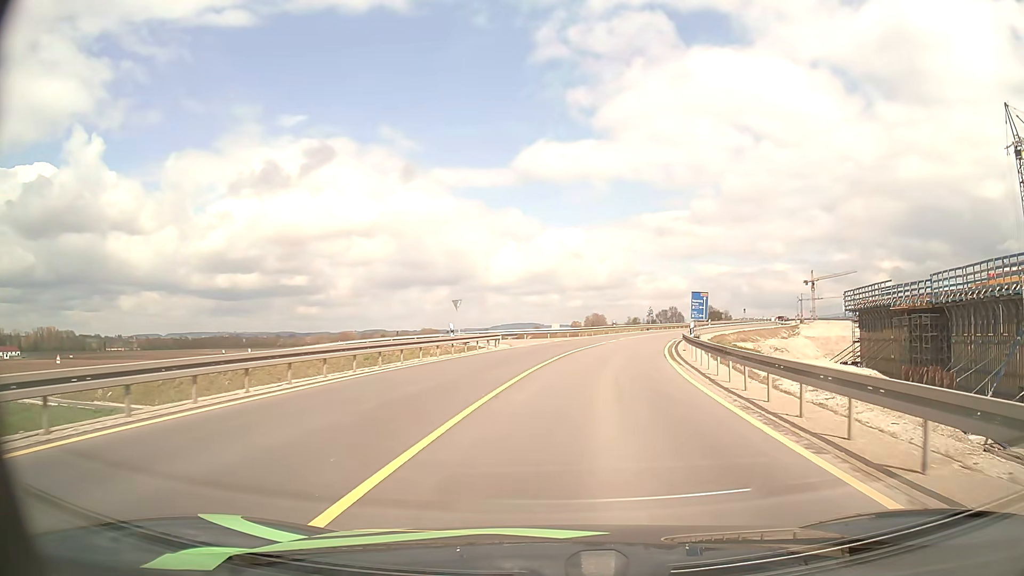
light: Day
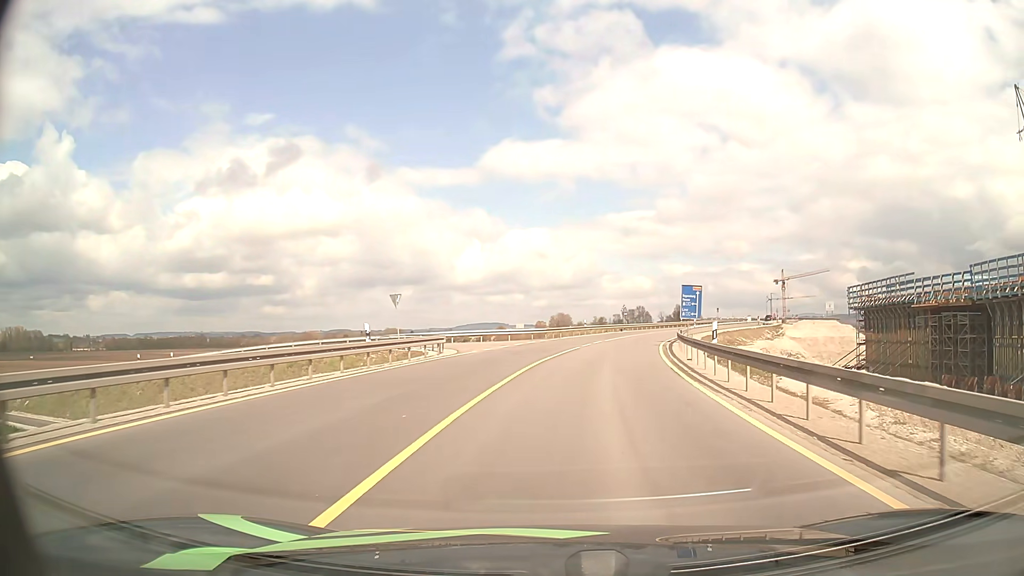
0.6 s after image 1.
(+0.2, +8.6) m; +3°
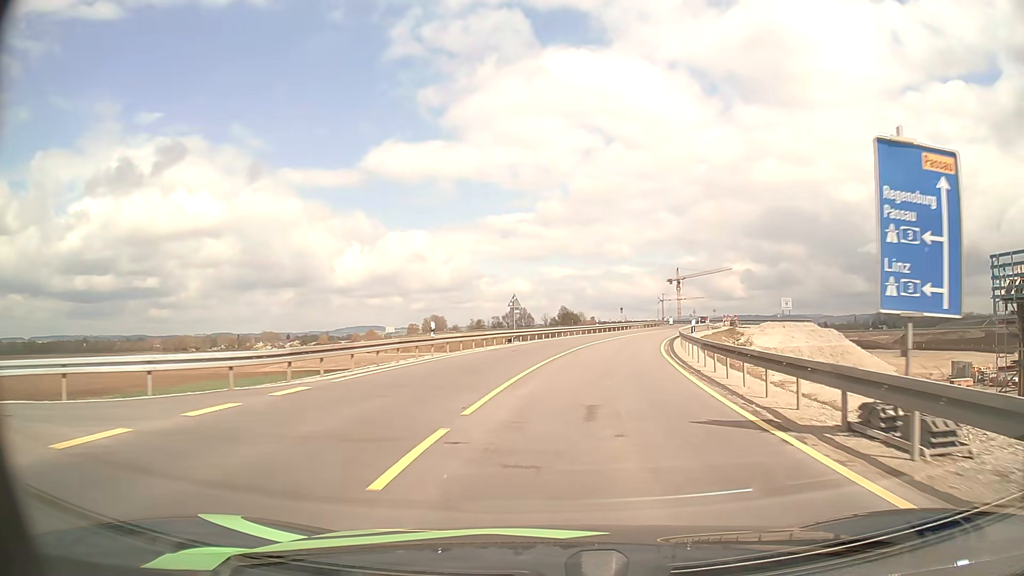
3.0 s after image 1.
(+2.8, +33.9) m; +10°
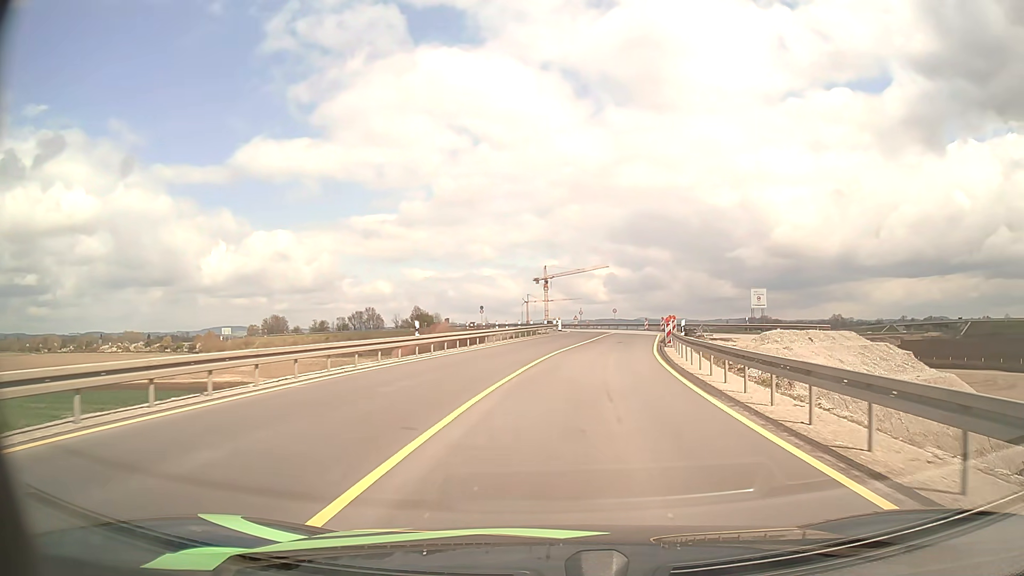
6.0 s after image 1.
(+4.3, +39.7) m; +12°
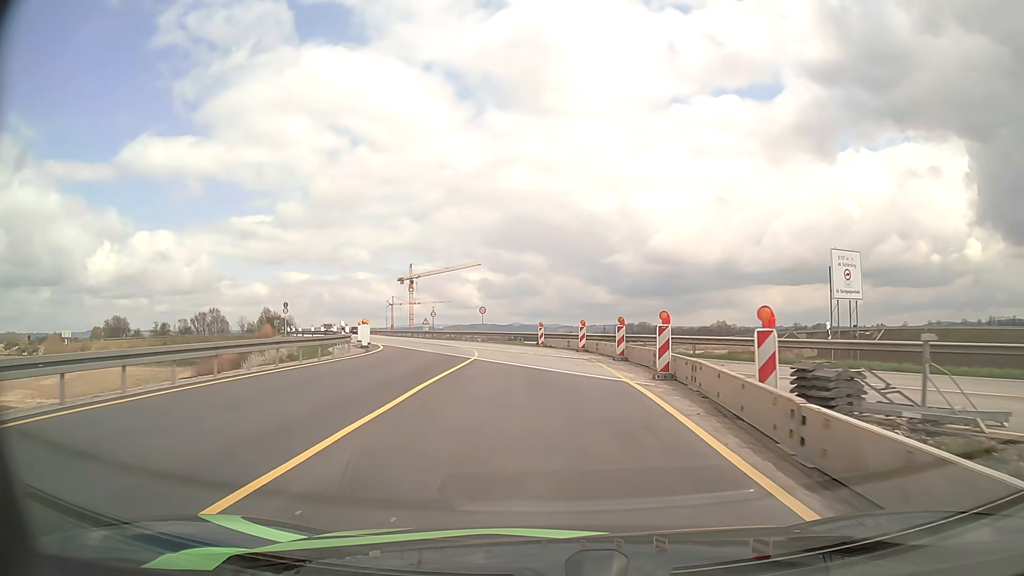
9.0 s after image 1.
(+3.9, +37.4) m; +11°
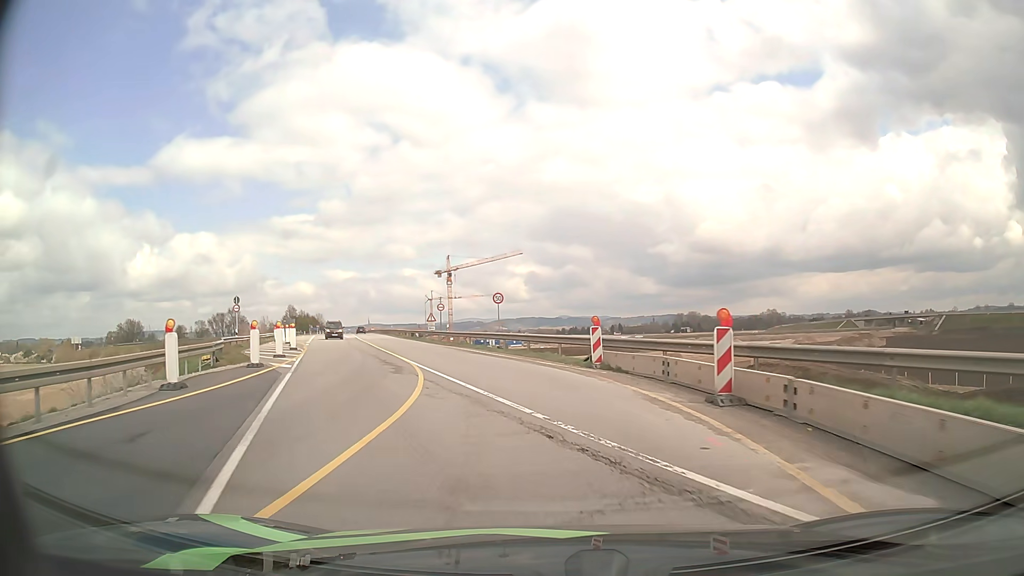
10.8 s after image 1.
(-0.3, +21.3) m; -4°
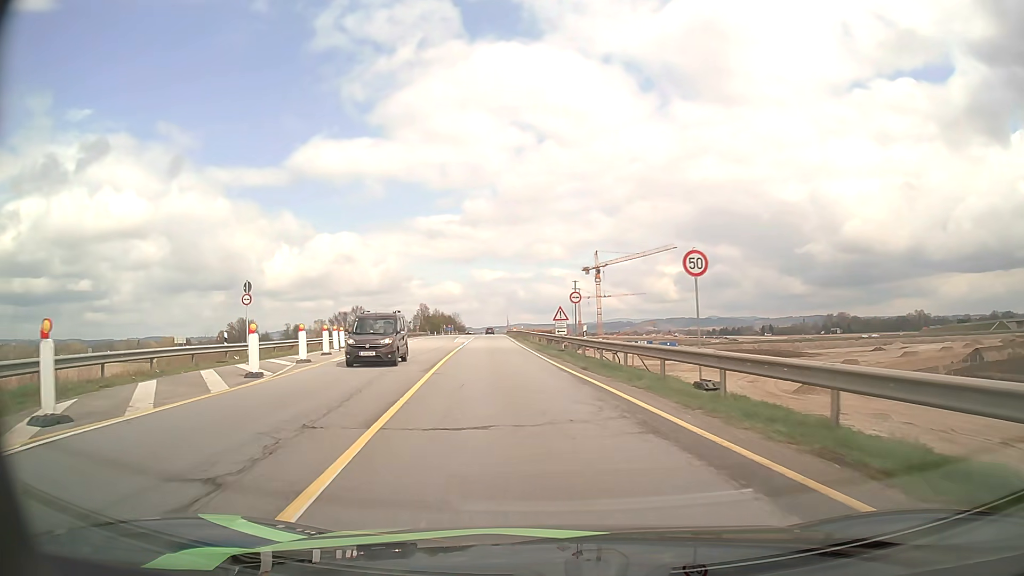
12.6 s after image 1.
(-2.3, +20.9) m; -13°
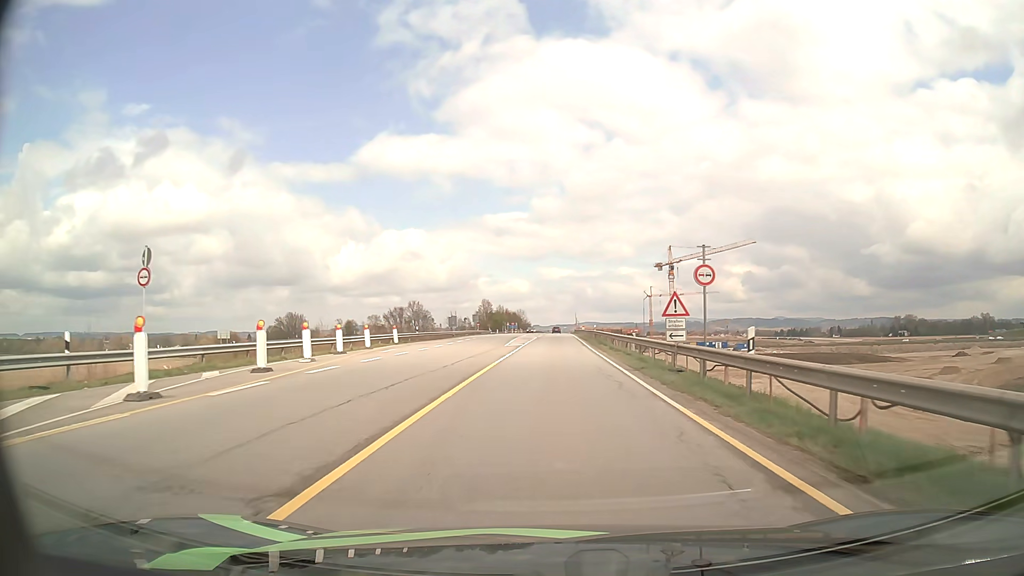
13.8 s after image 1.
(-0.9, +15.2) m; -6°
